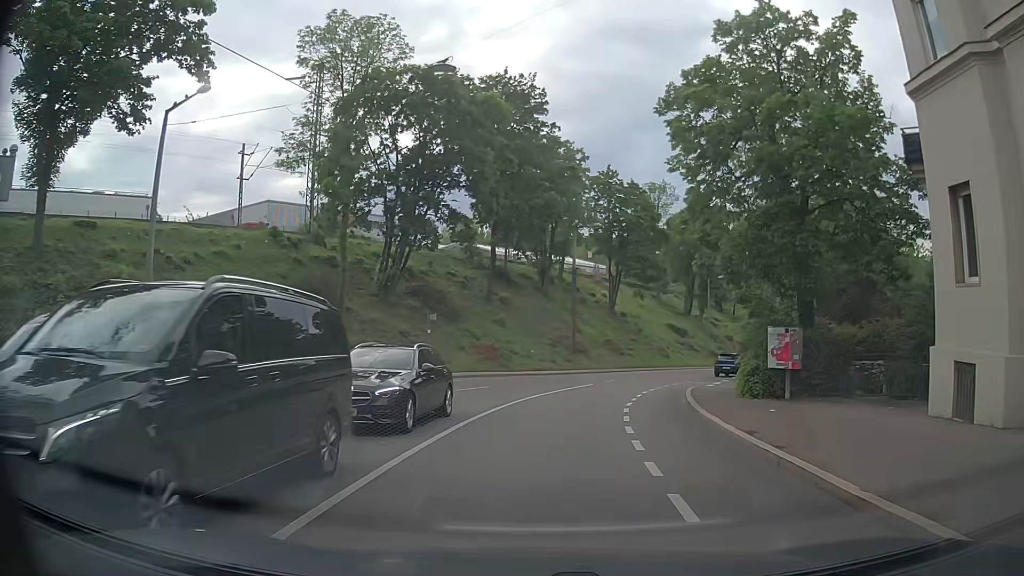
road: secondary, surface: asphalt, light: Day
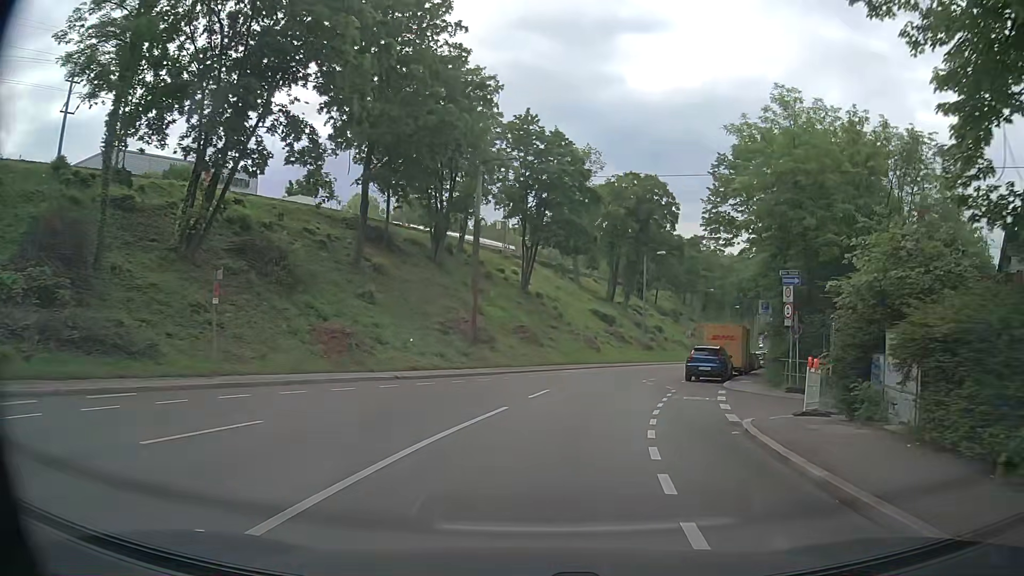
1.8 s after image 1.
(+0.7, +15.6) m; +7°
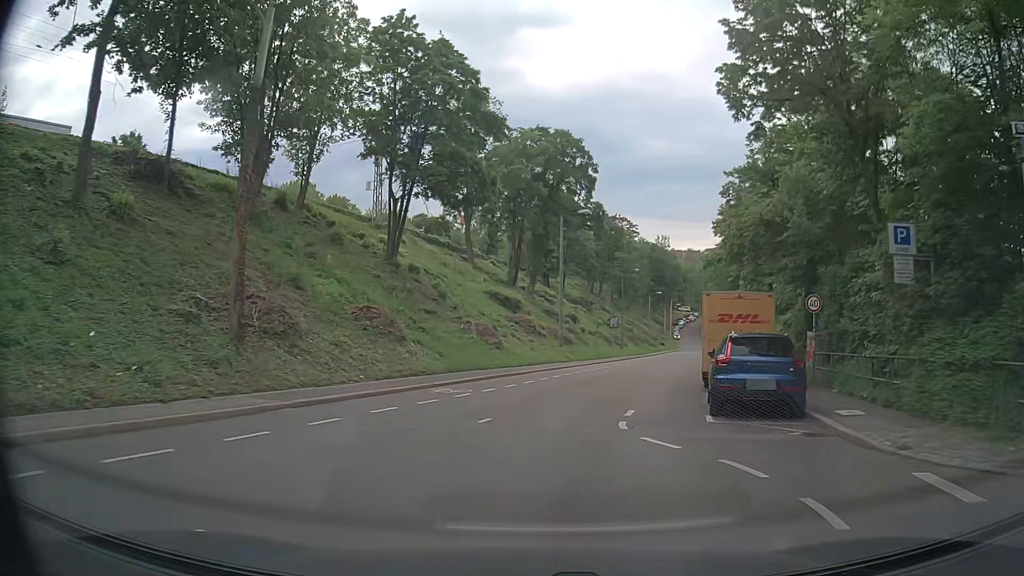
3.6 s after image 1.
(+1.4, +17.7) m; +8°
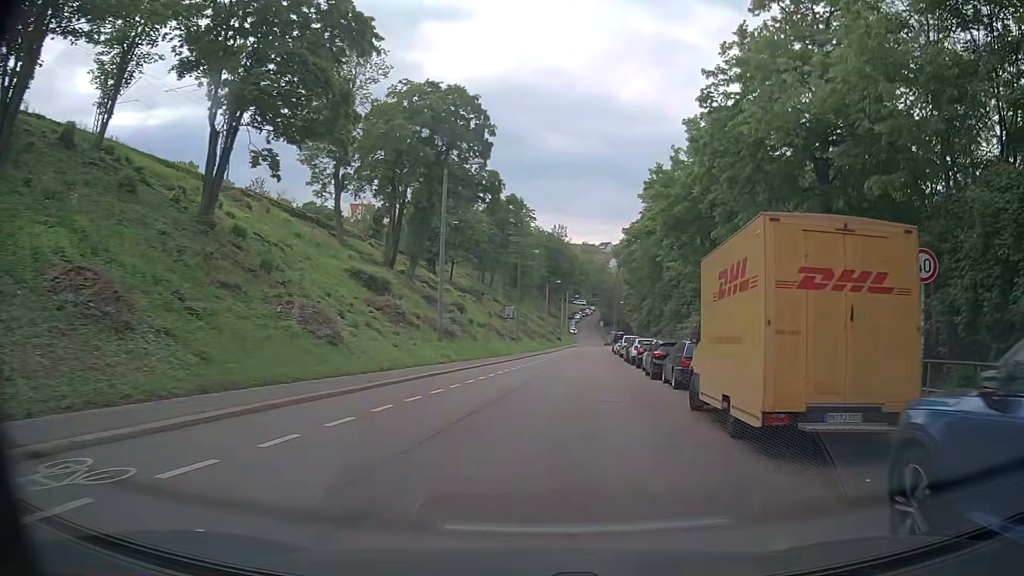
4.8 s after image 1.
(+0.9, +12.0) m; +10°
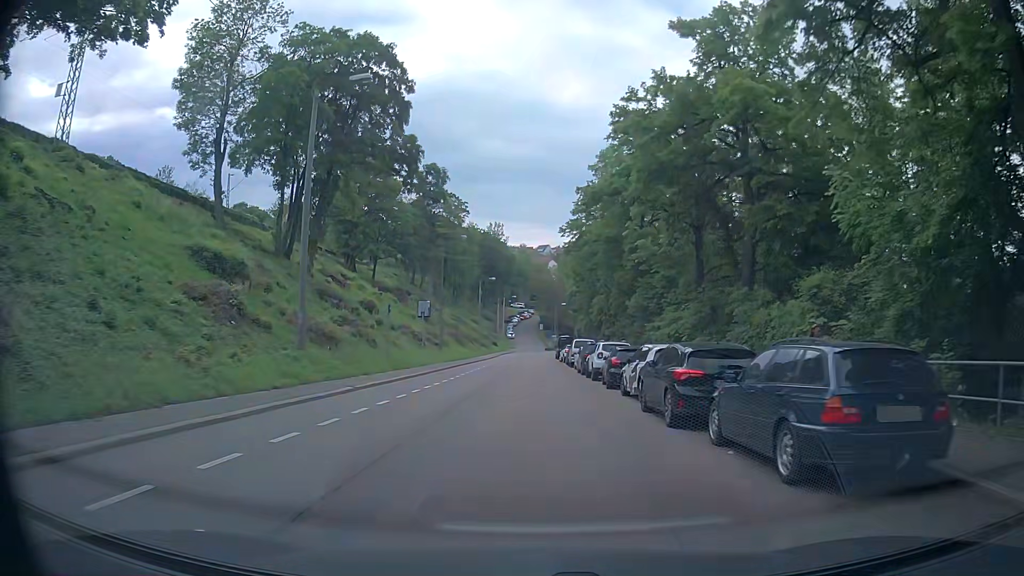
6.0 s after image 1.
(+0.6, +12.8) m; +5°
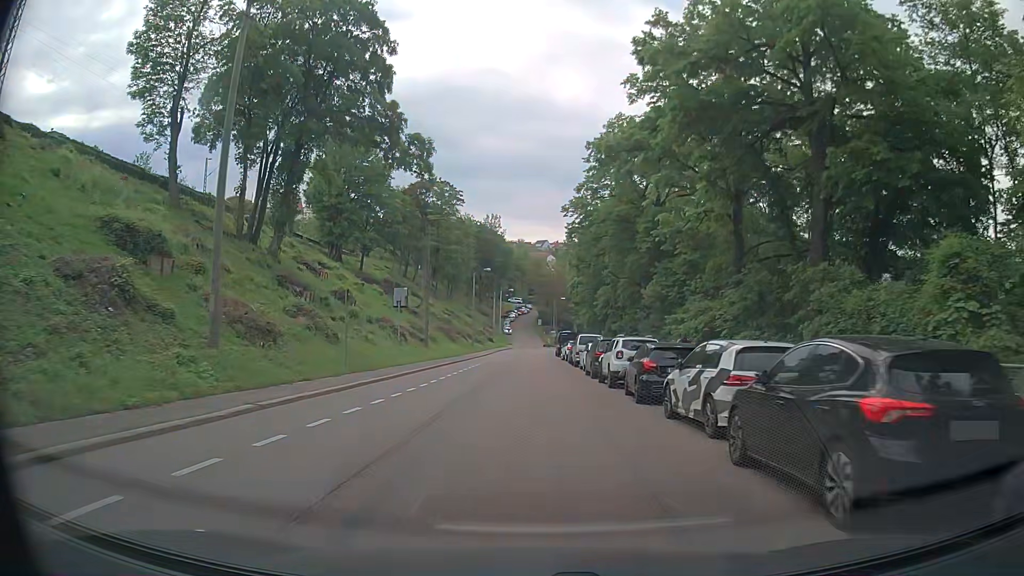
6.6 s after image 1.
(0.0, +6.6) m; +2°
